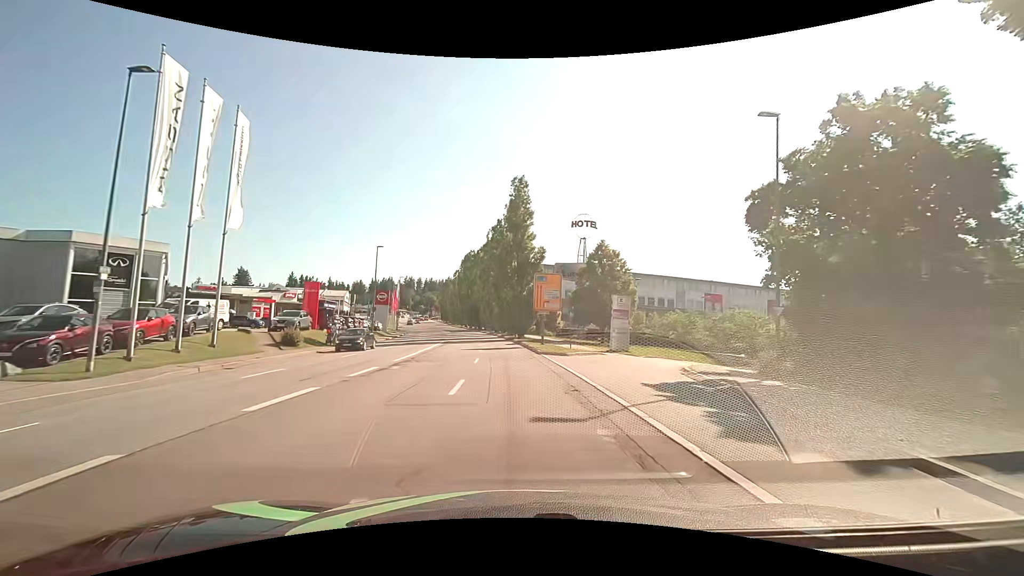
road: tertiary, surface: asphalt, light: Day
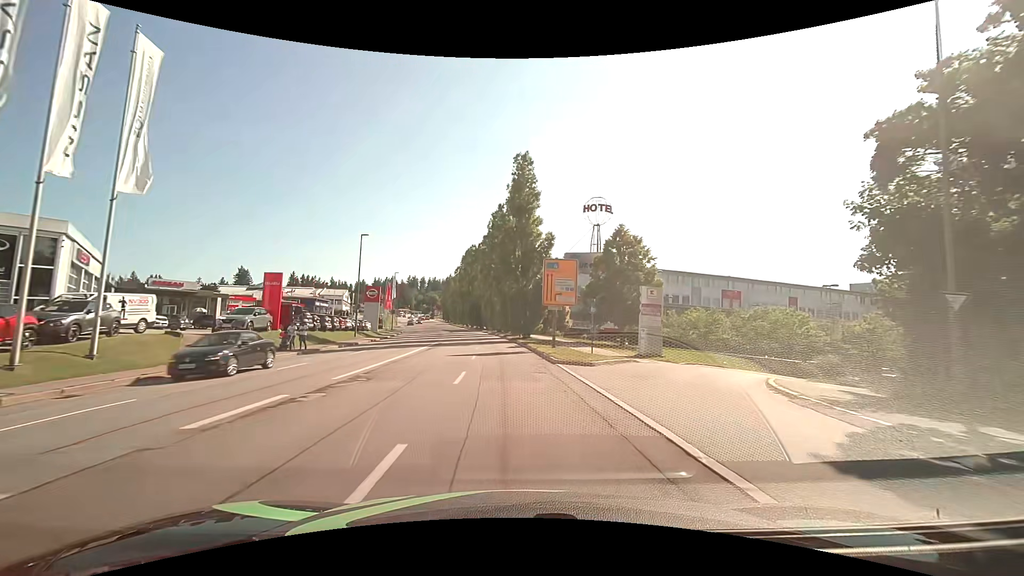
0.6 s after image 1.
(0.0, +7.3) m; -1°
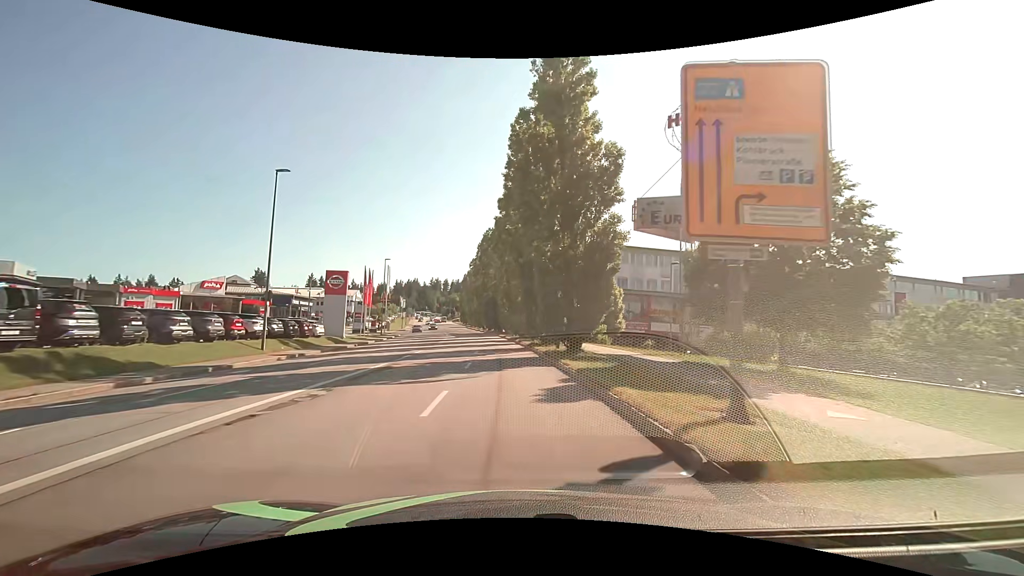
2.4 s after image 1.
(-0.3, +22.3) m; -2°
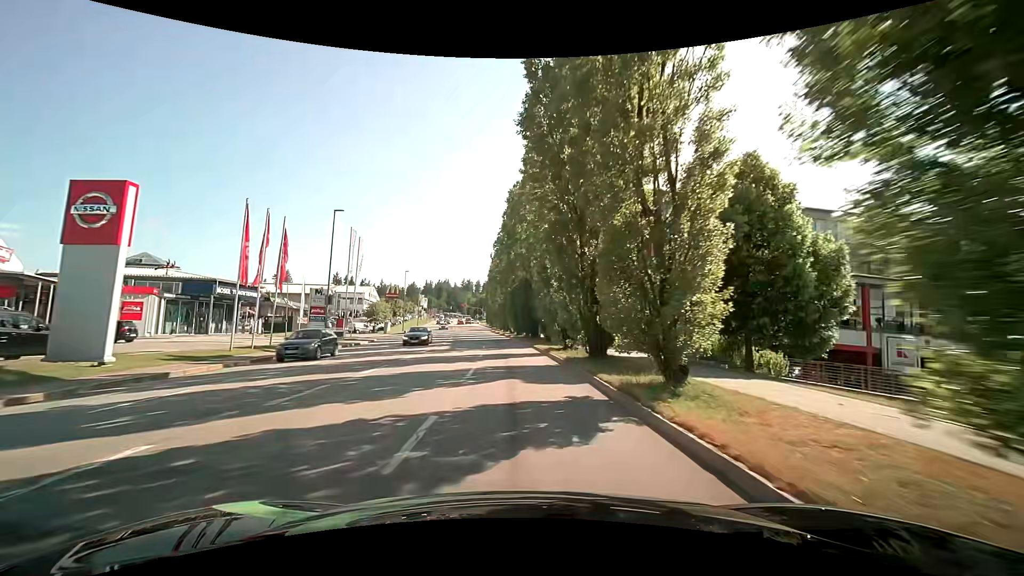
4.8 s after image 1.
(-1.3, +30.3) m; -4°
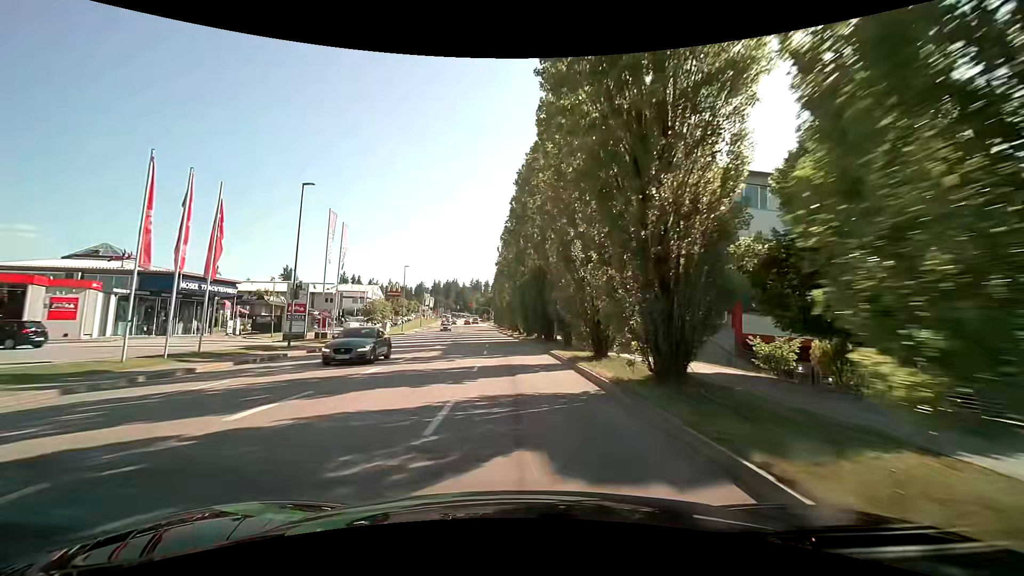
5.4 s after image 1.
(0.0, +7.5) m; -1°
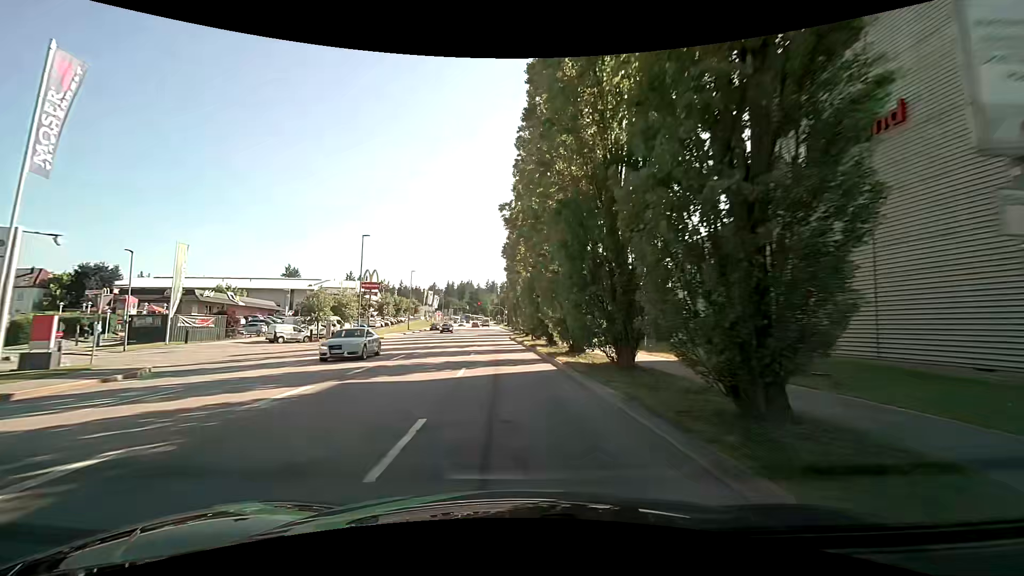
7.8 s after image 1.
(-0.3, +29.0) m; -2°
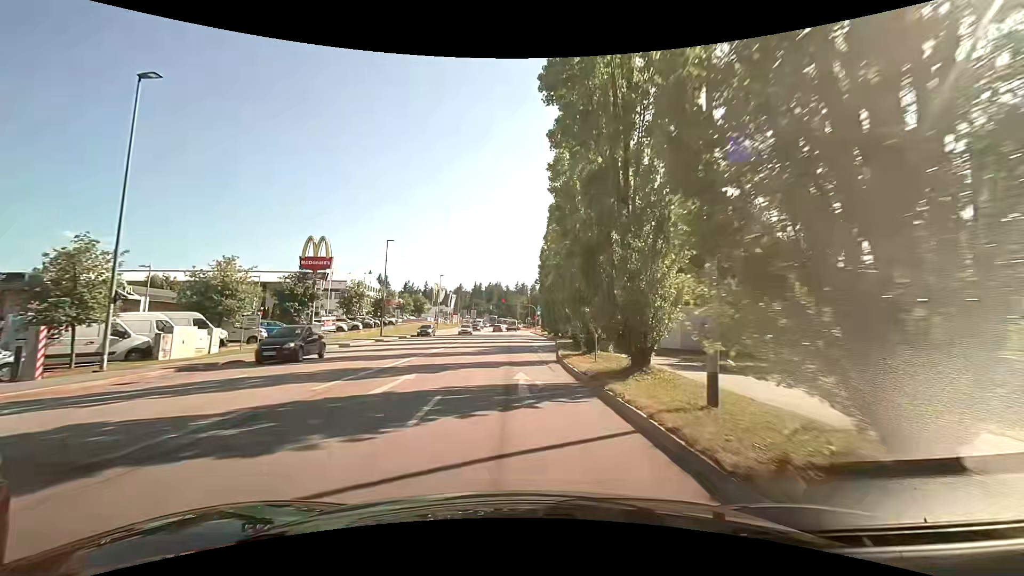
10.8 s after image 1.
(-1.2, +33.6) m; -3°
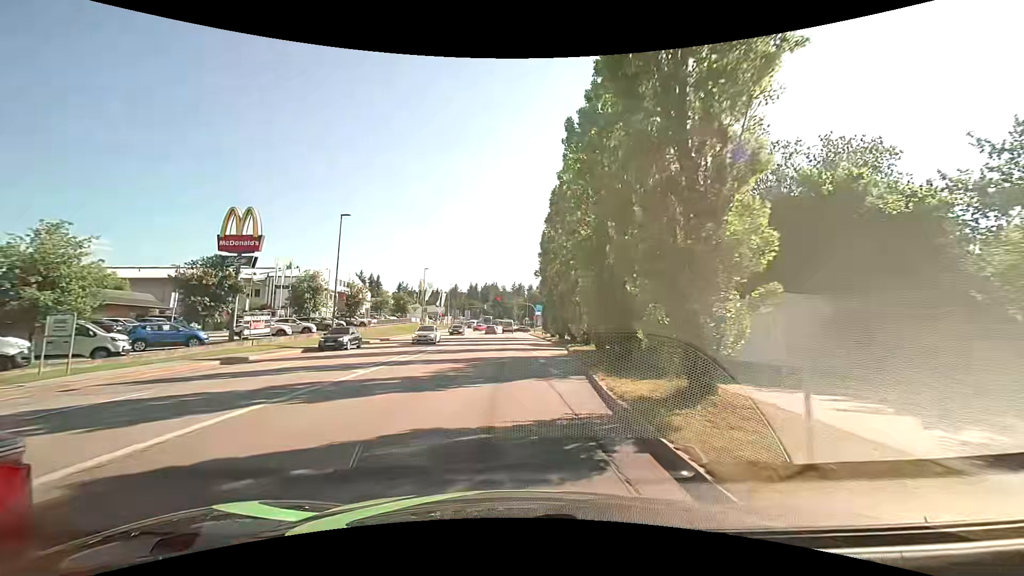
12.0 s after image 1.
(+0.1, +12.7) m; 0°
(0, +10) (0, +20) (0, +30) (0, +40) (0, +50) (-1, +60) (-1, +70) (-1, +80) (-1, +90) (-1, +100) m
